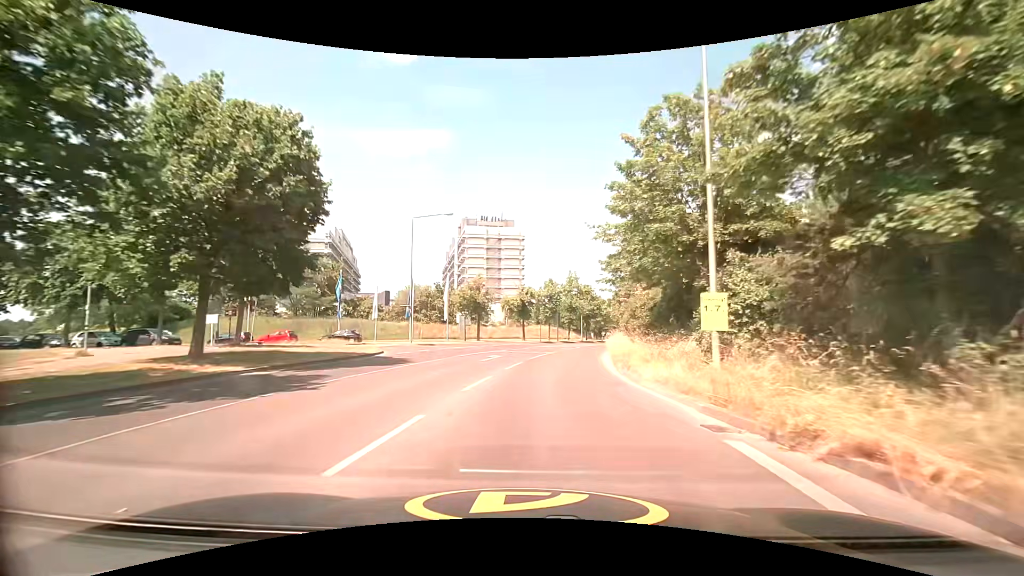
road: tertiary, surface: asphalt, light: Day
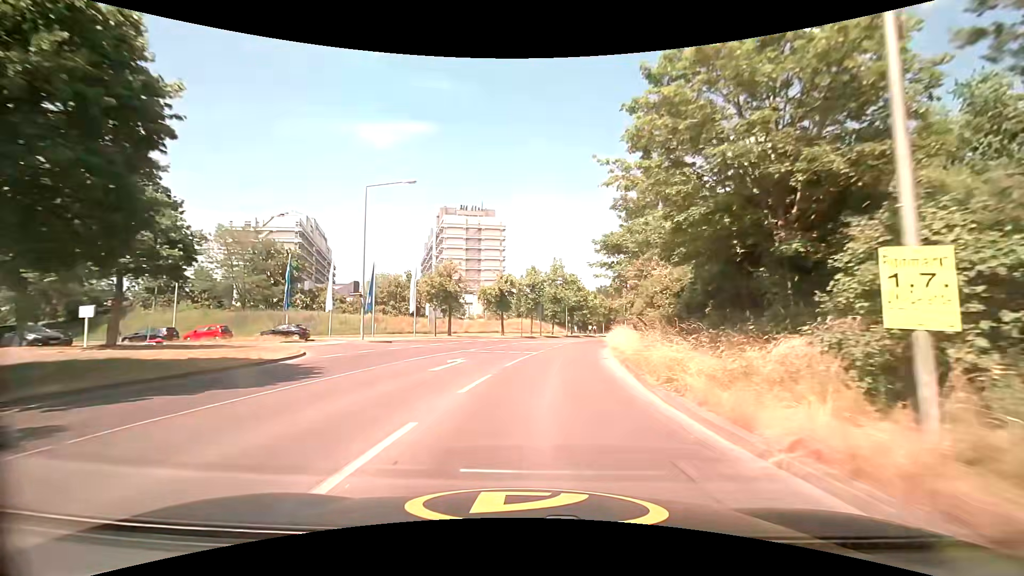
(+0.1, +7.1) m; +2°
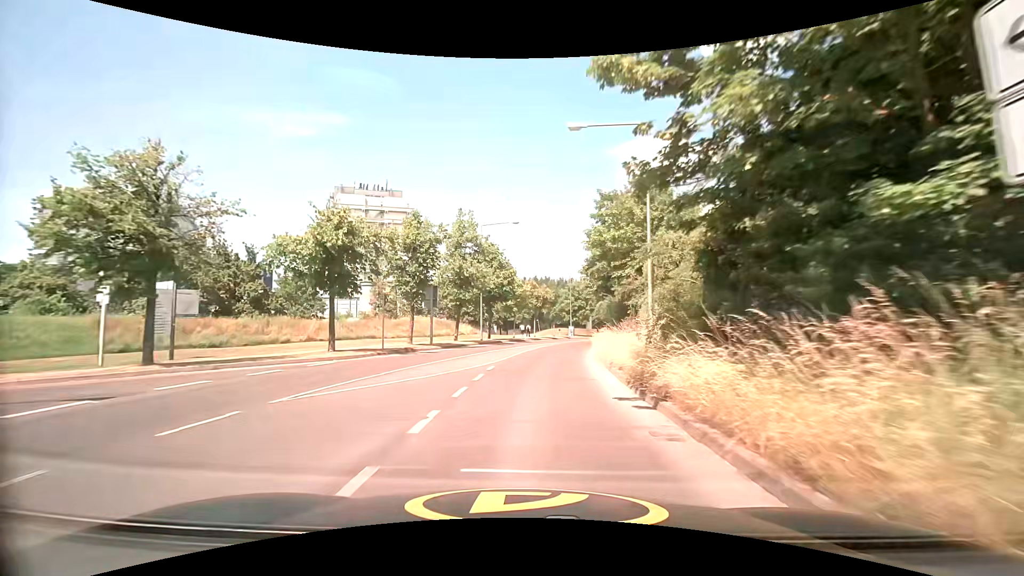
(+2.5, +27.0) m; +10°
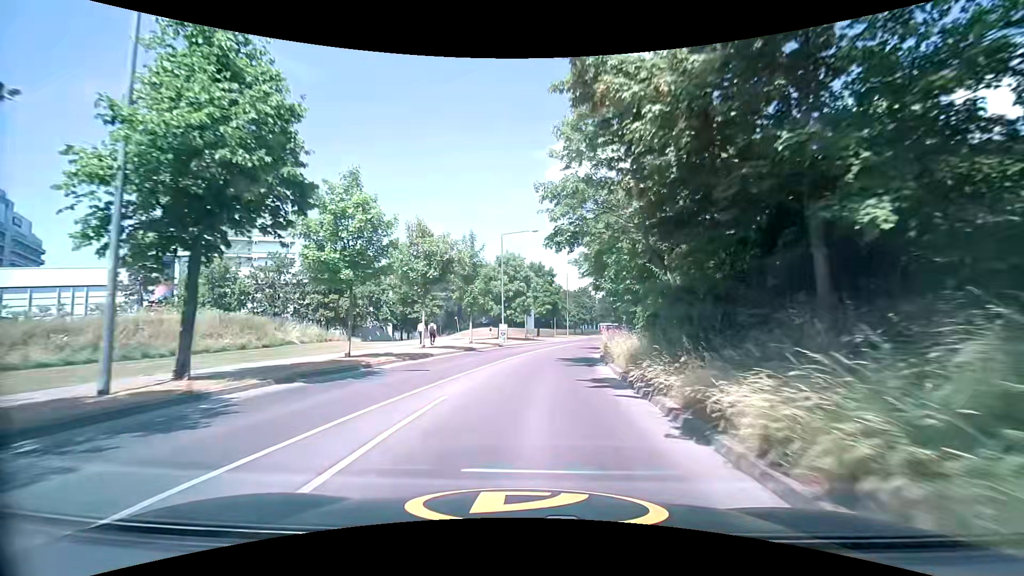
(+2.5, +33.5) m; +8°
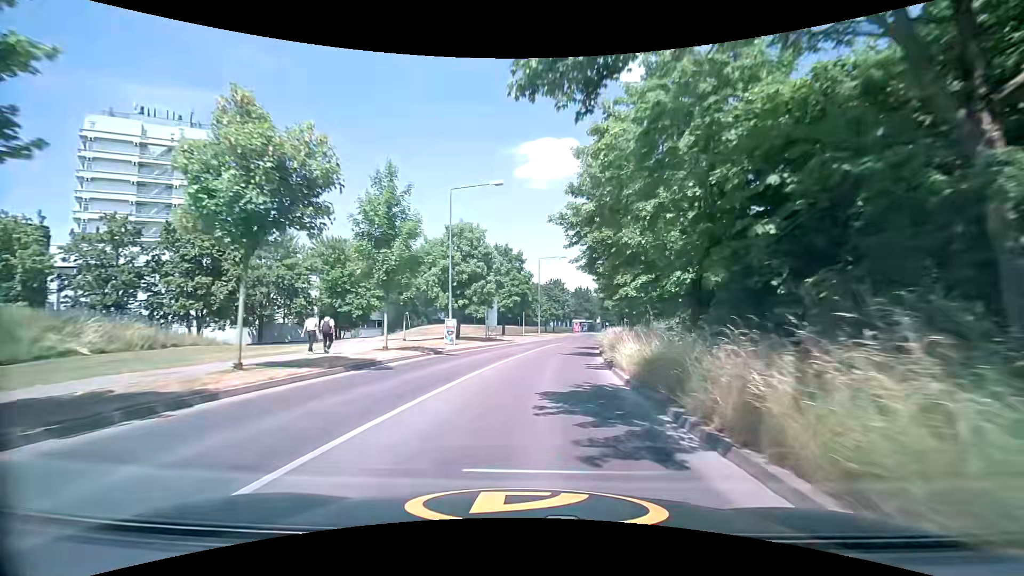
(+0.6, +14.2) m; +5°
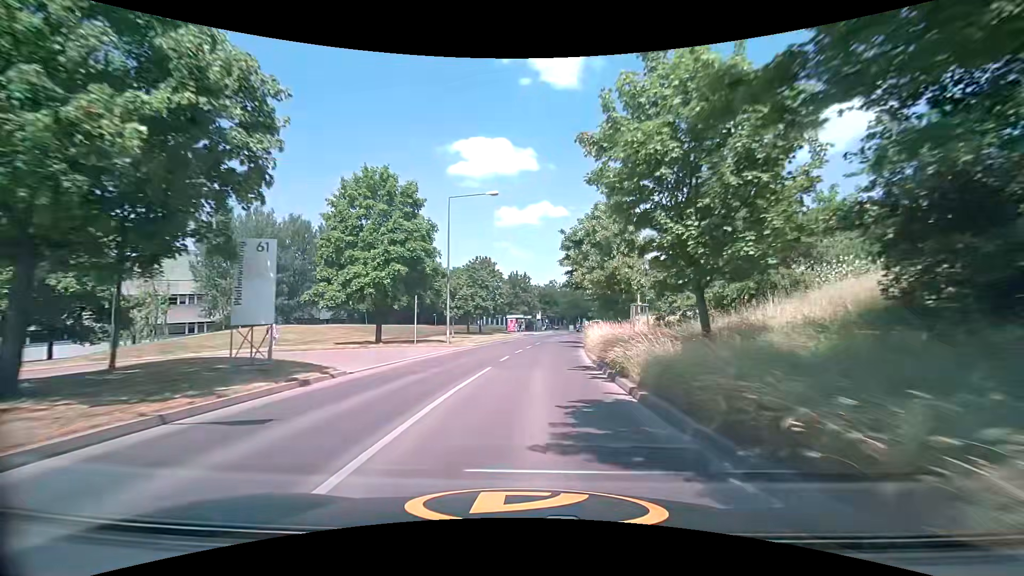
(+1.5, +29.7) m; +7°
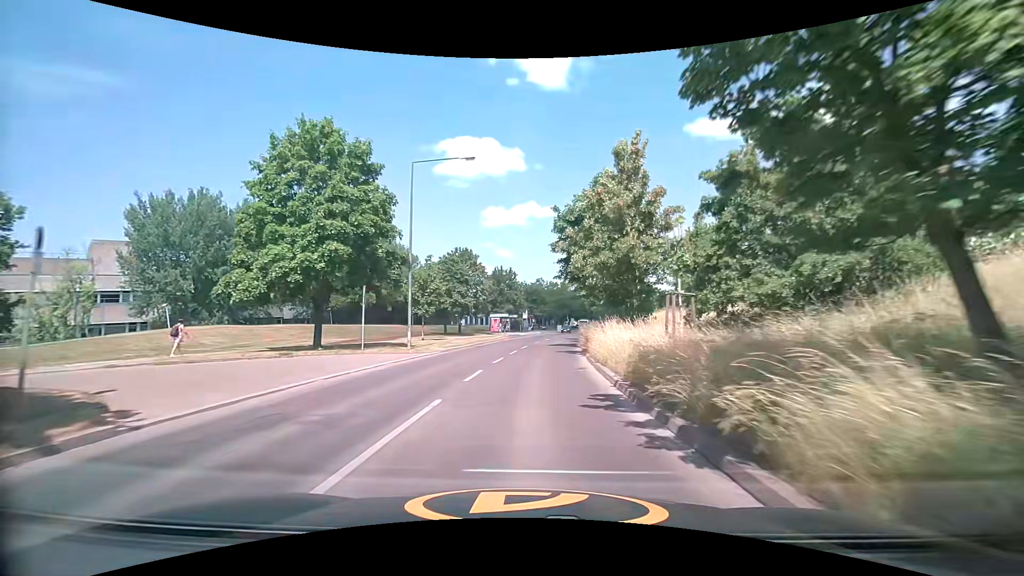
(+0.1, +7.3) m; +1°
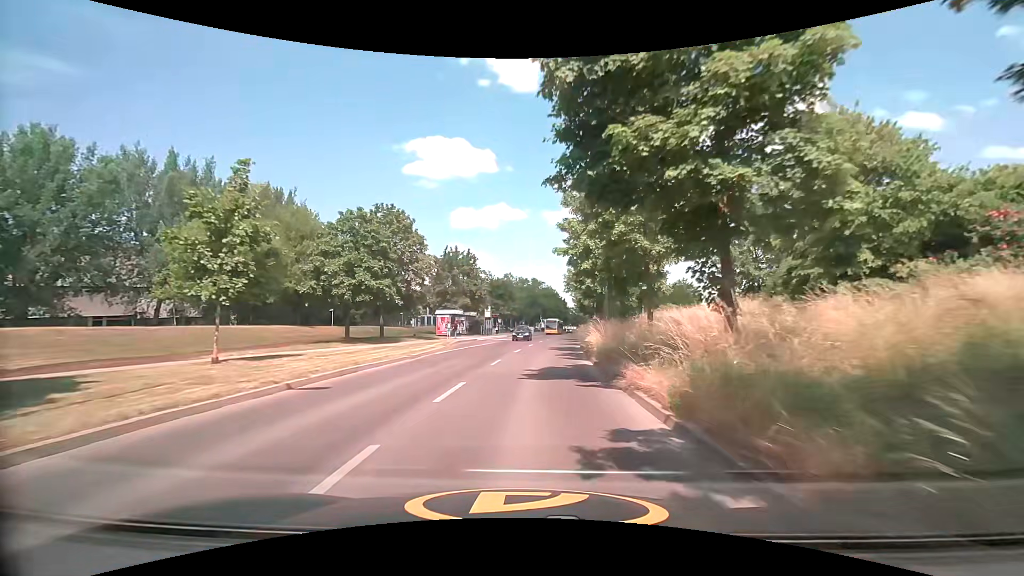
(+0.8, +21.8) m; +3°
(0, +10) (+1, +20) (+2, +30) (+3, +40) (+4, +50) (+5, +60) (+7, +70) (+8, +80) (+10, +89) (+11, +99) m
